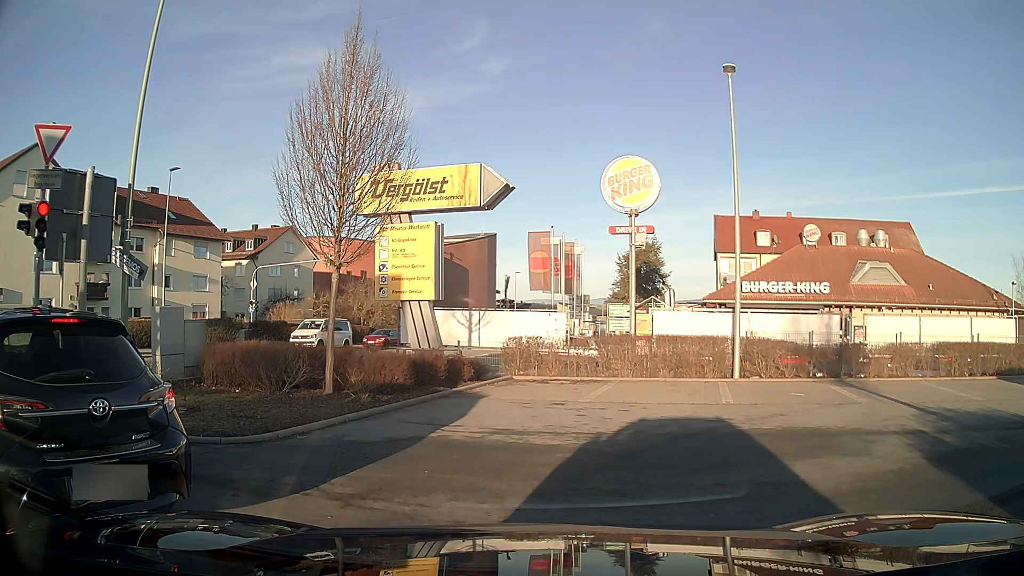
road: tertiary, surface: asphalt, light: Day
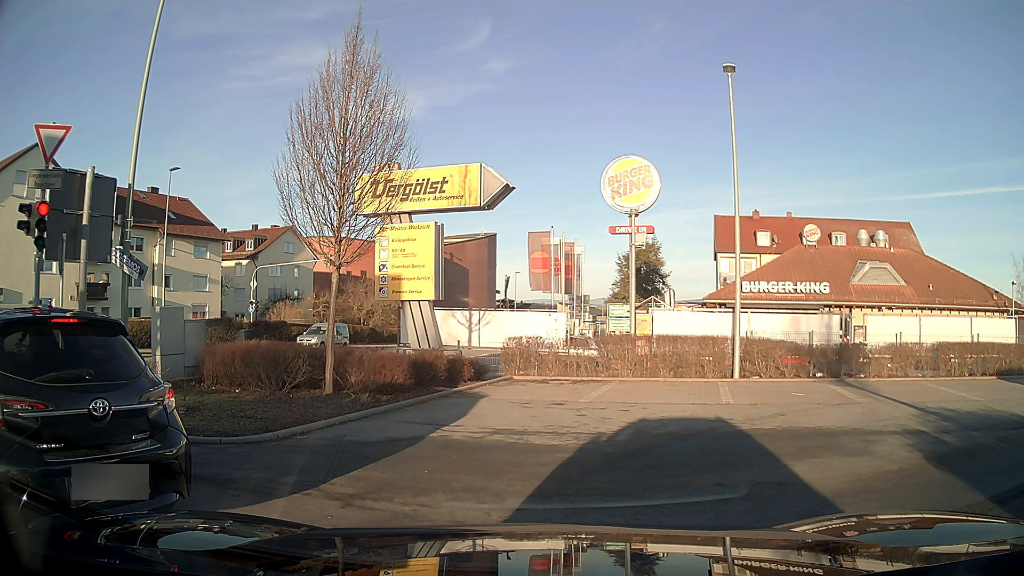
(0.0, 0.0) m; 0°
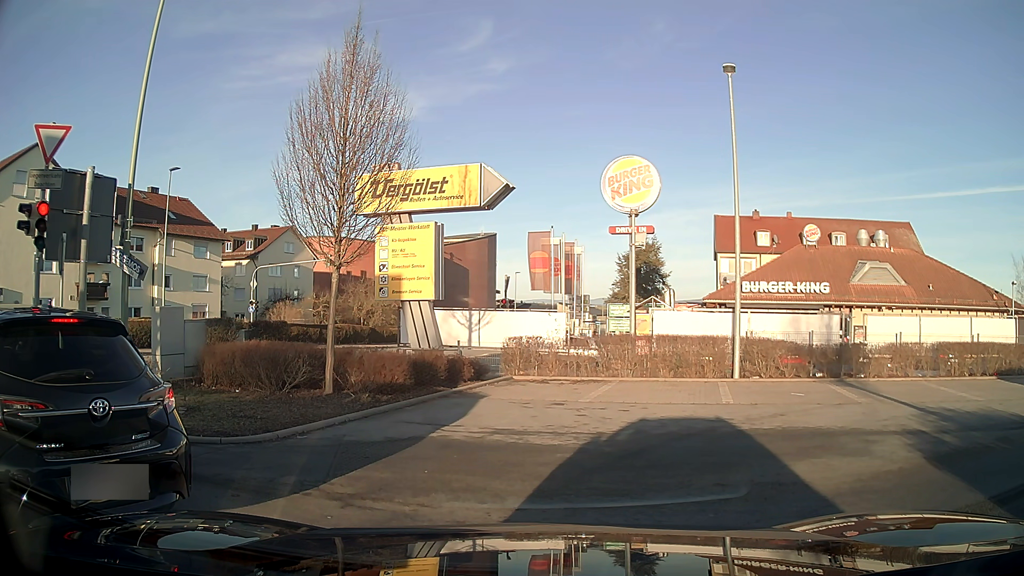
(0.0, 0.0) m; 0°
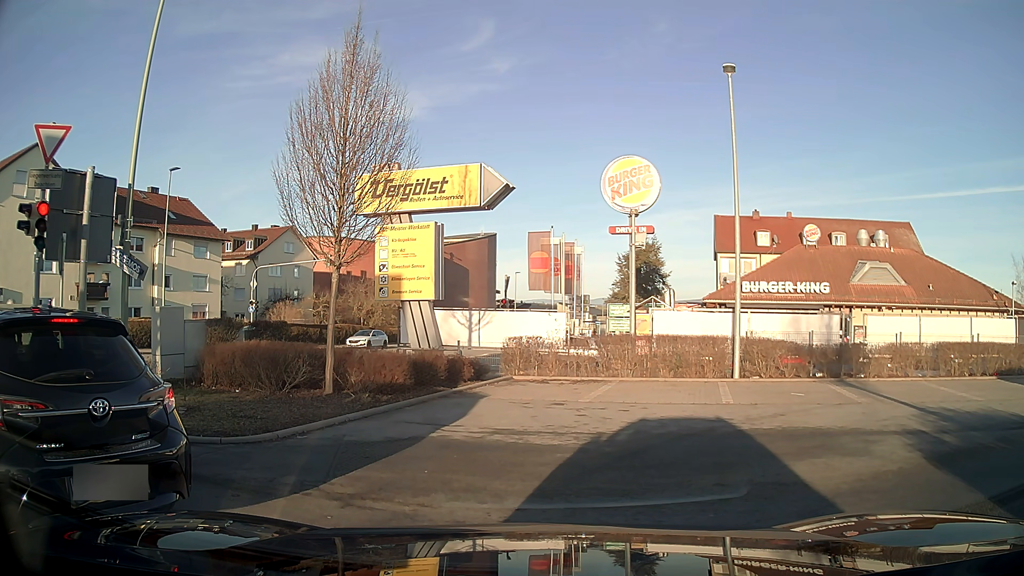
(0.0, 0.0) m; 0°
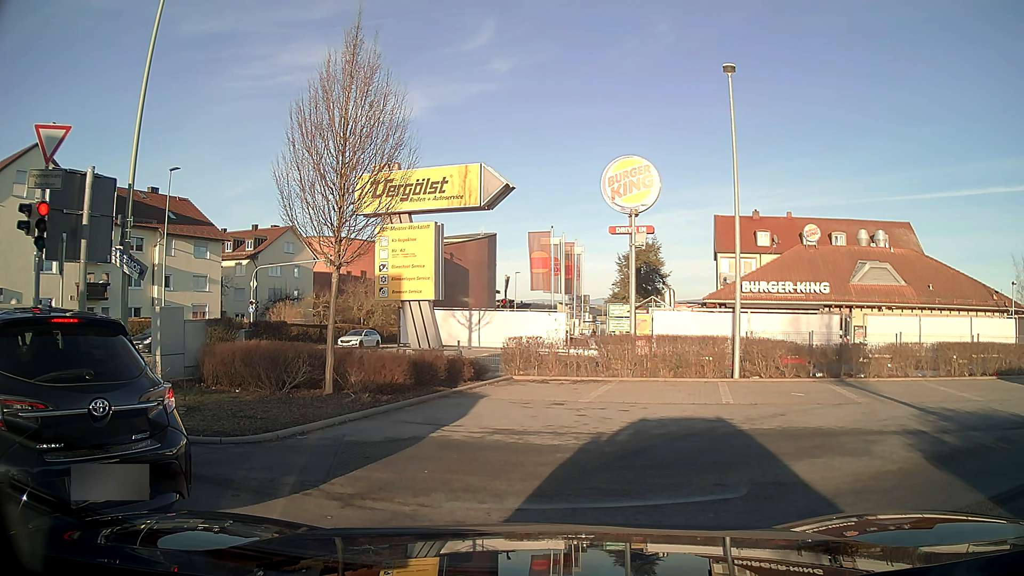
(0.0, 0.0) m; 0°
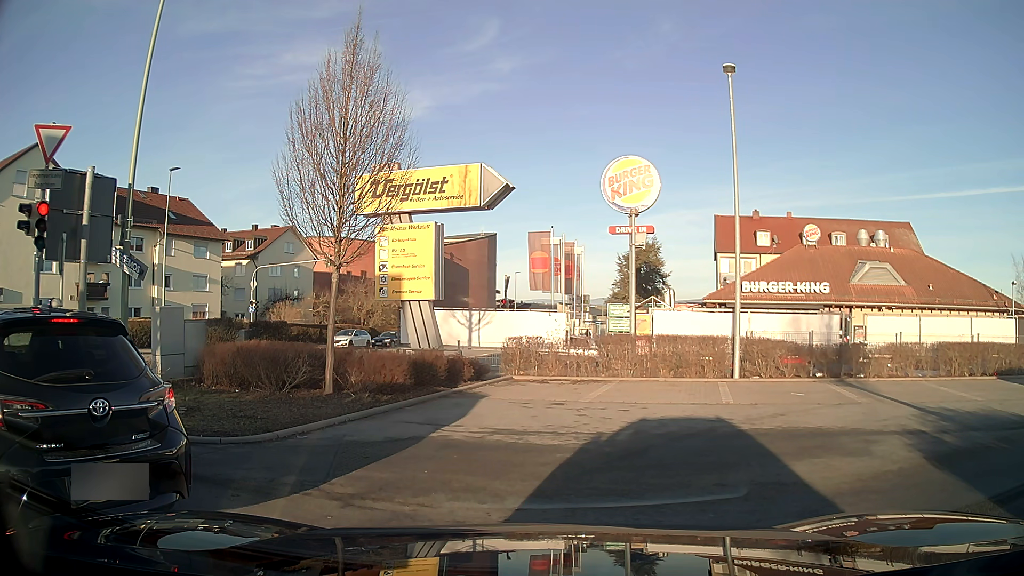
(0.0, 0.0) m; 0°
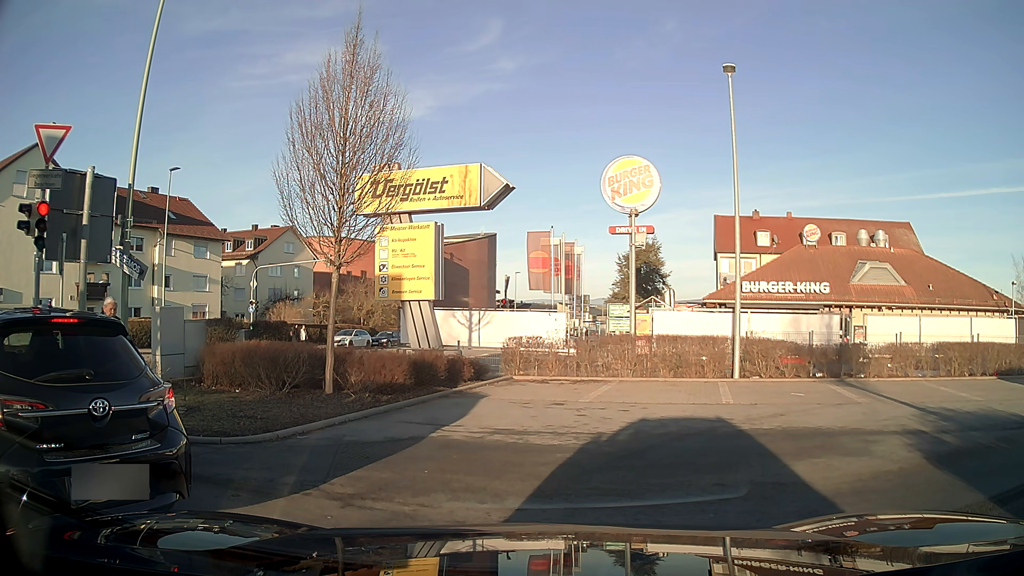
(0.0, 0.0) m; 0°
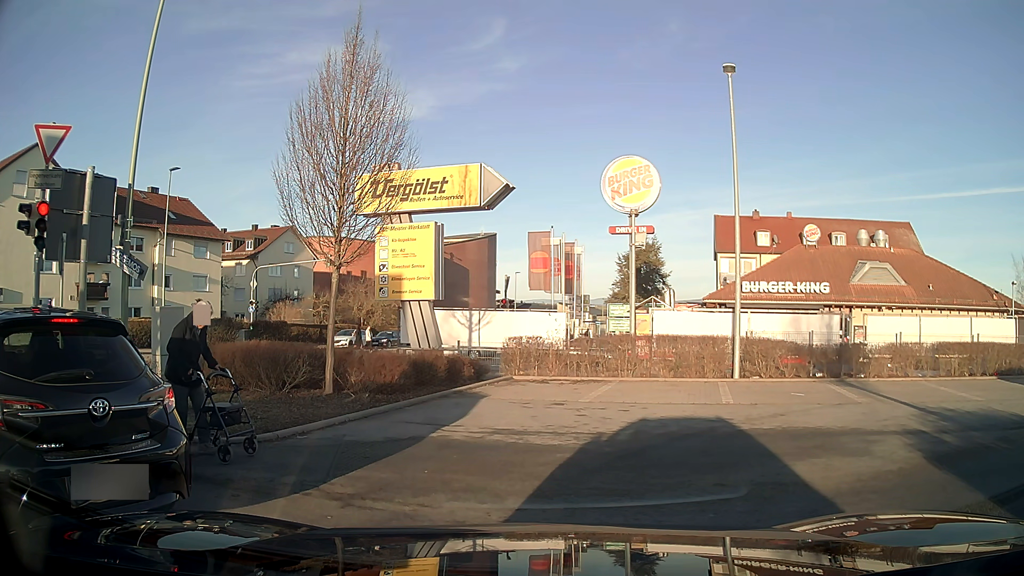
(0.0, 0.0) m; 0°
(-7, +5) (-17, +5) (-24, -2) (-26, -12) (-27, -22) (-27, -32) (-28, -42) (-30, -52) (-32, -62) (-34, -71) m
